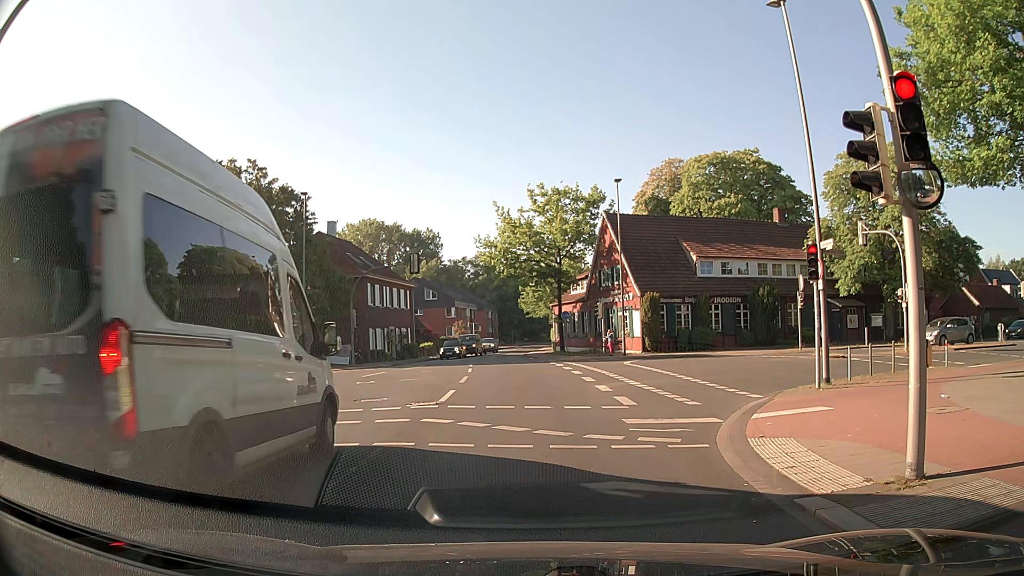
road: secondary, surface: asphalt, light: Day
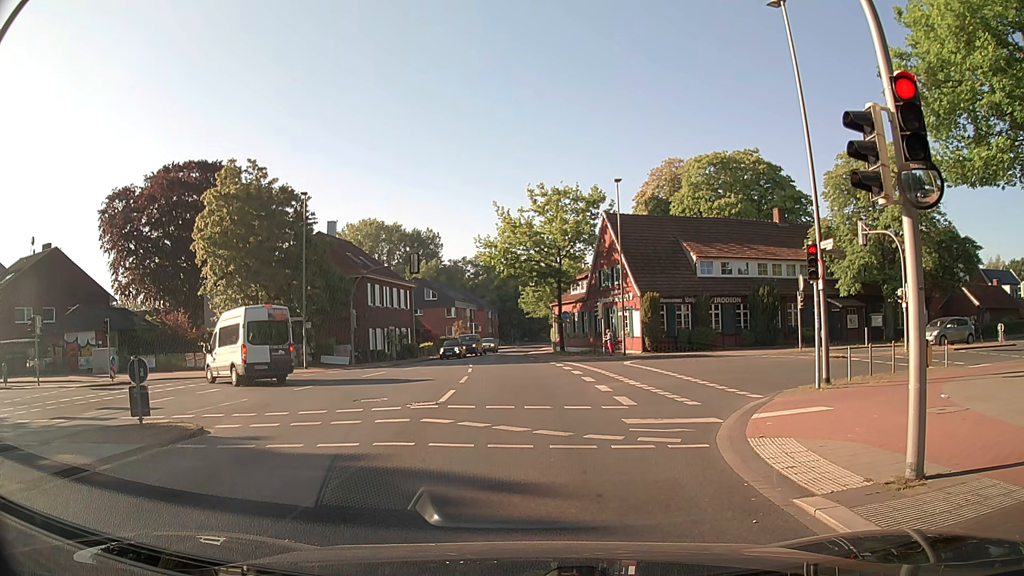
(0.0, 0.0) m; 0°
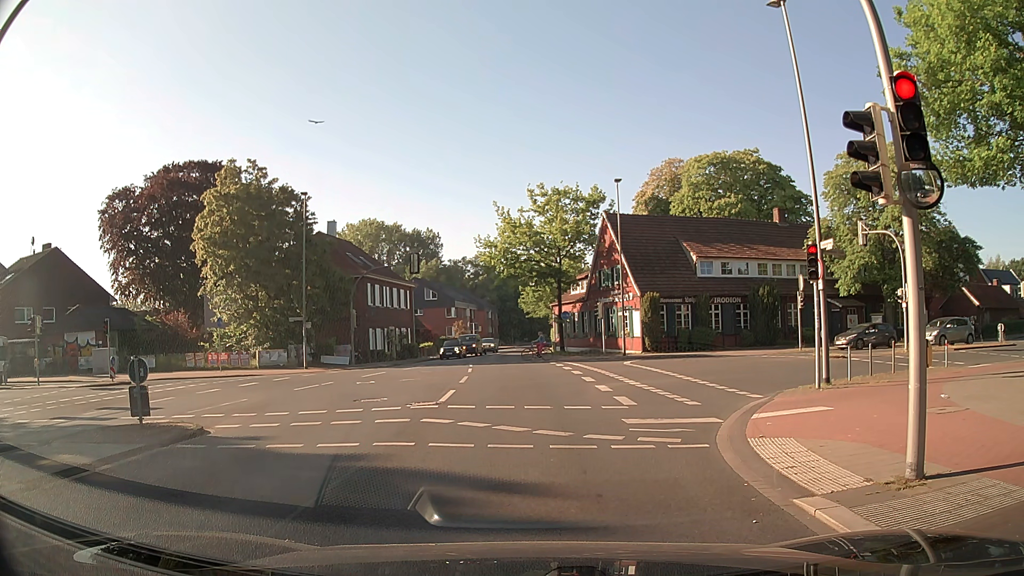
(0.0, 0.0) m; 0°
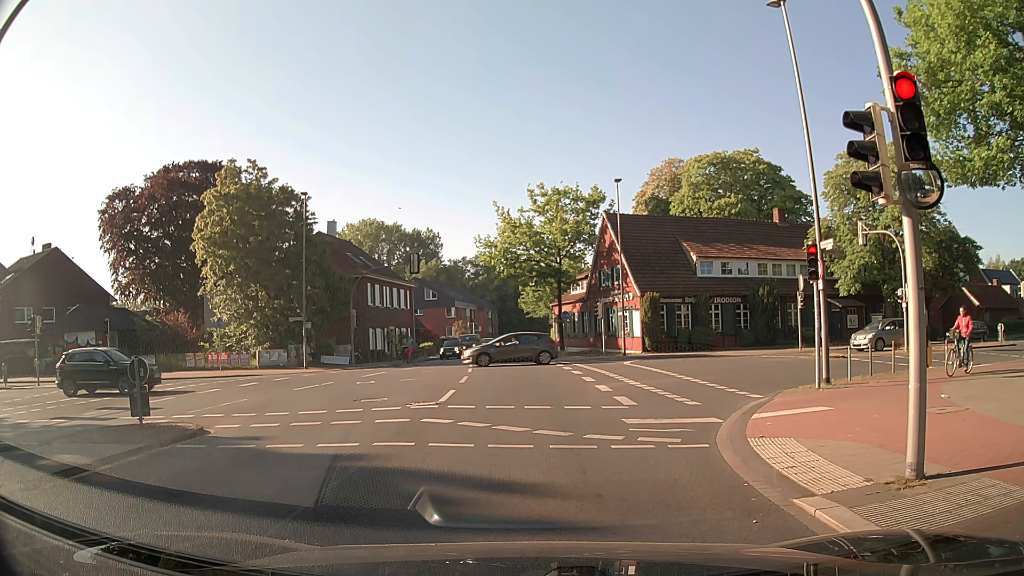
(0.0, 0.0) m; 0°
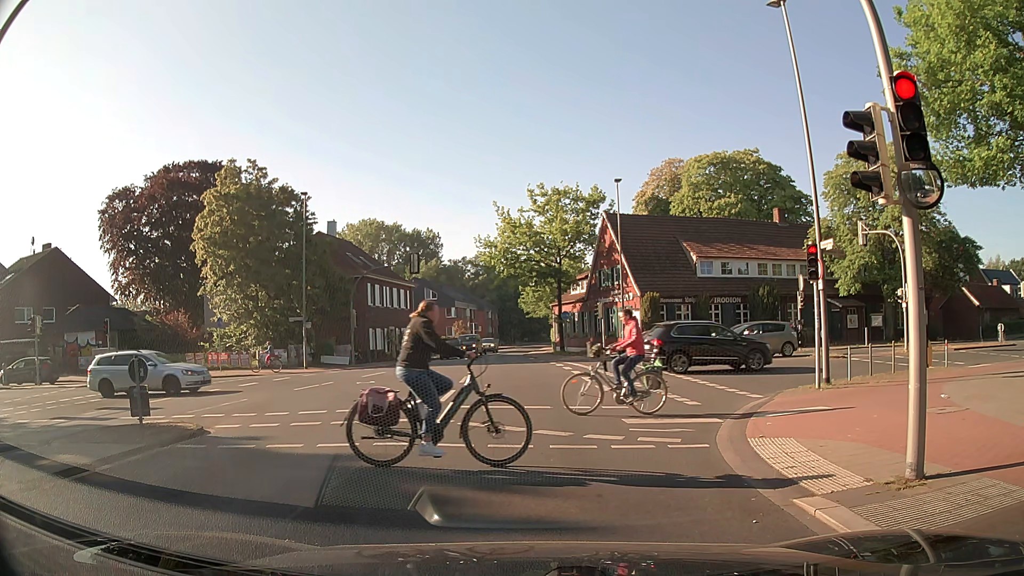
(0.0, 0.0) m; 0°
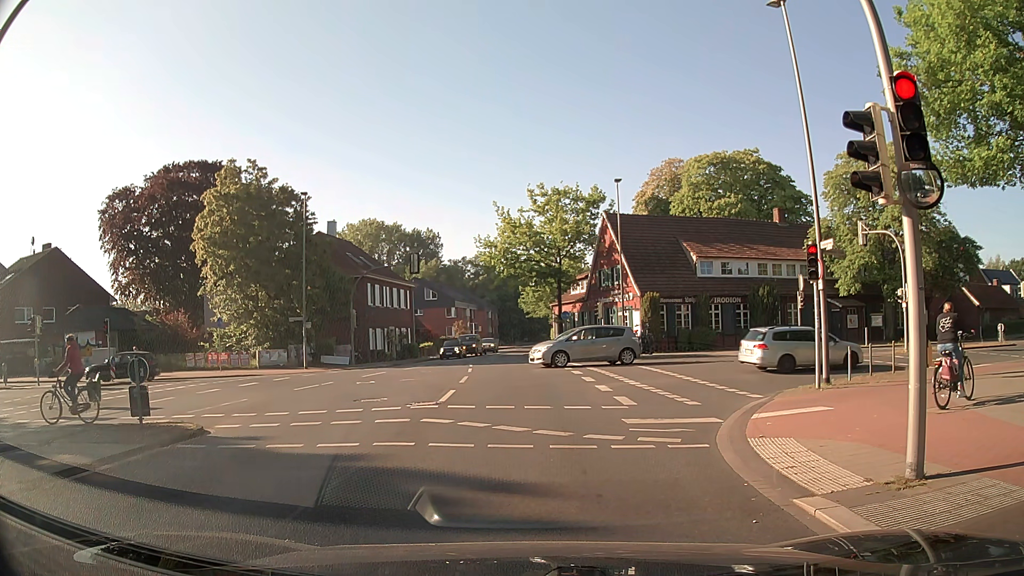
(0.0, 0.0) m; 0°
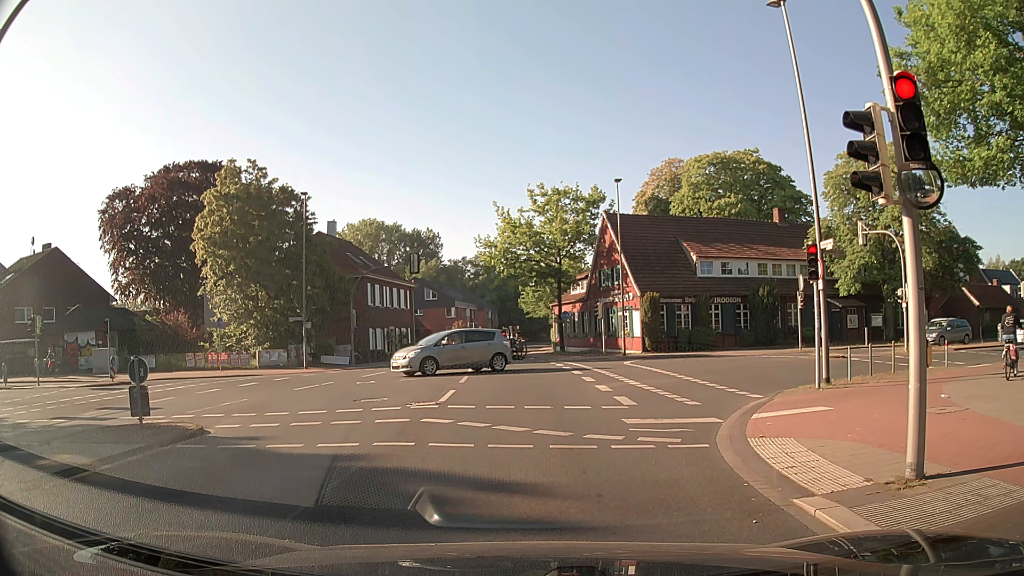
(0.0, 0.0) m; 0°
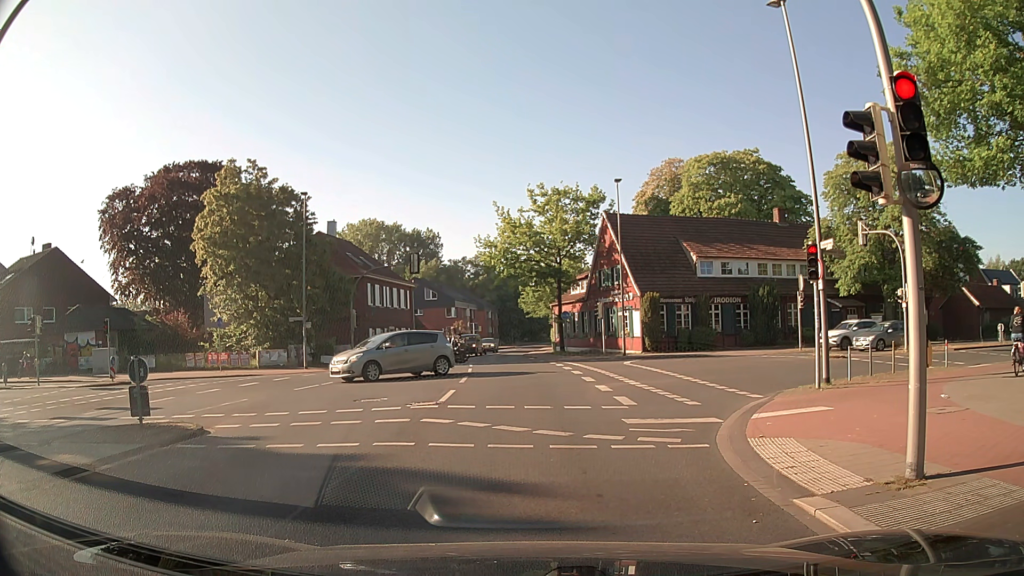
(0.0, 0.0) m; 0°
